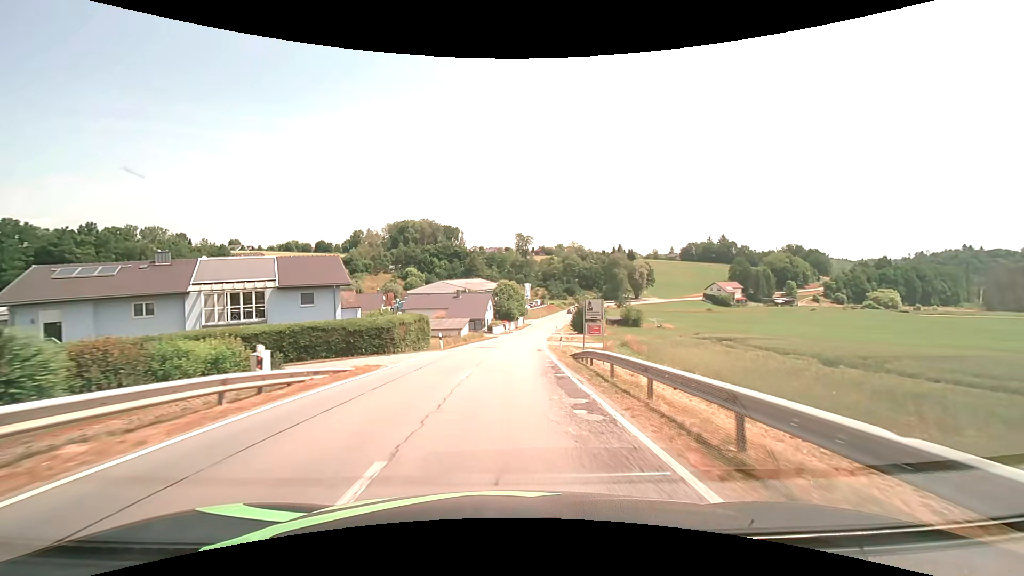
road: tertiary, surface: asphalt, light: Day
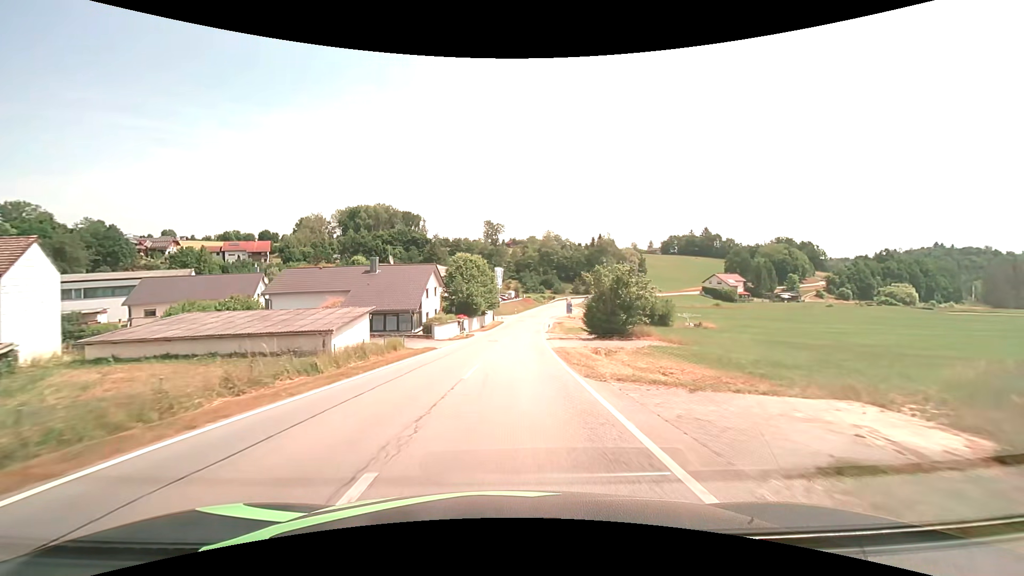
(+1.0, +36.5) m; +4°
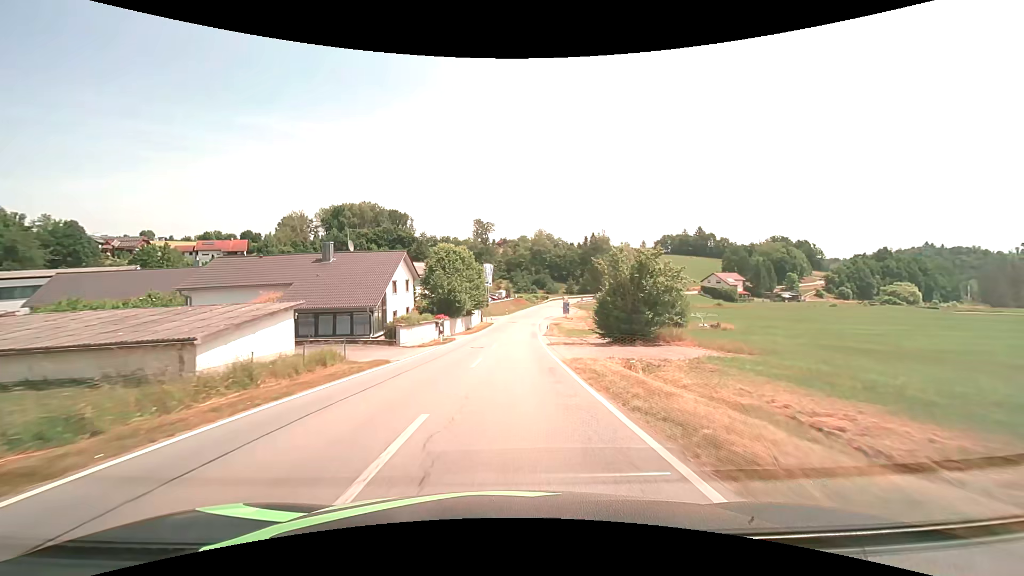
(+0.1, +9.1) m; +1°
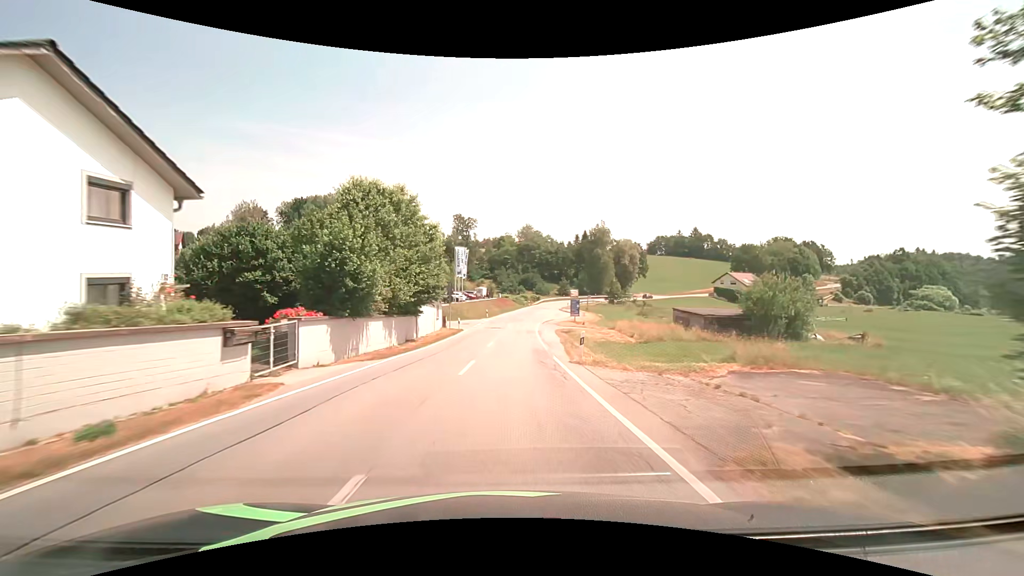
(+0.5, +27.3) m; +2°
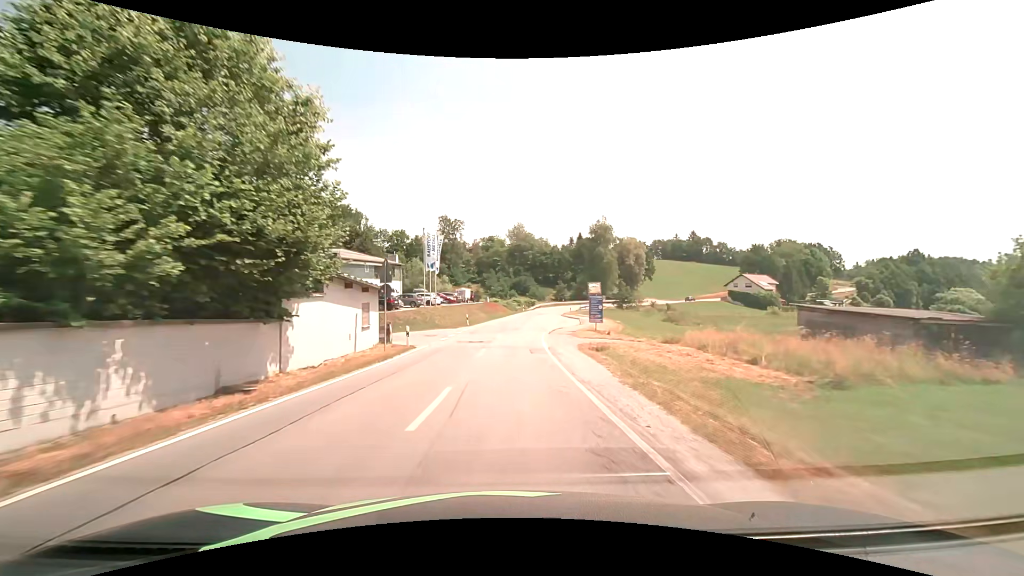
(+0.2, +18.2) m; +1°
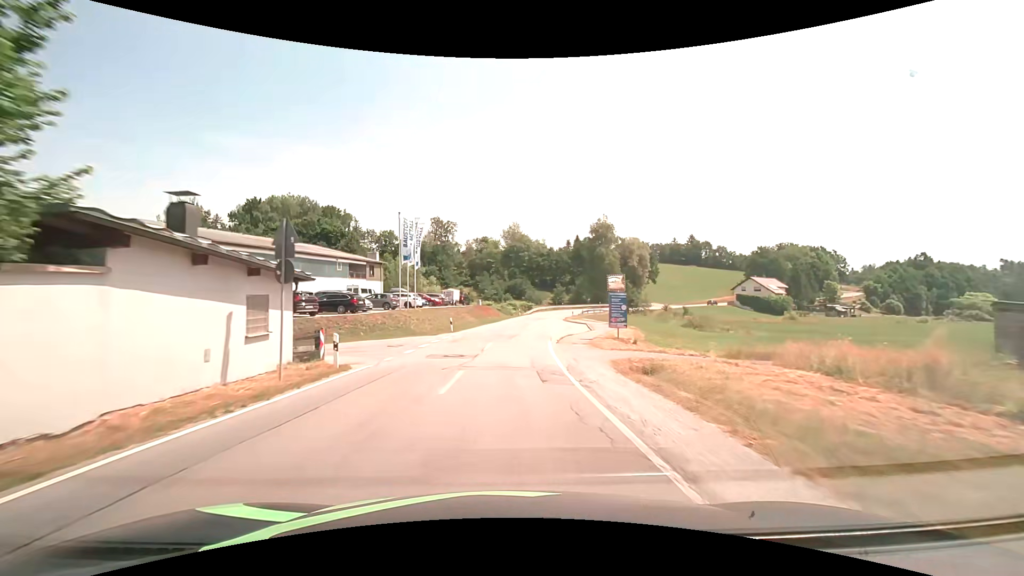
(0.0, +9.1) m; +1°
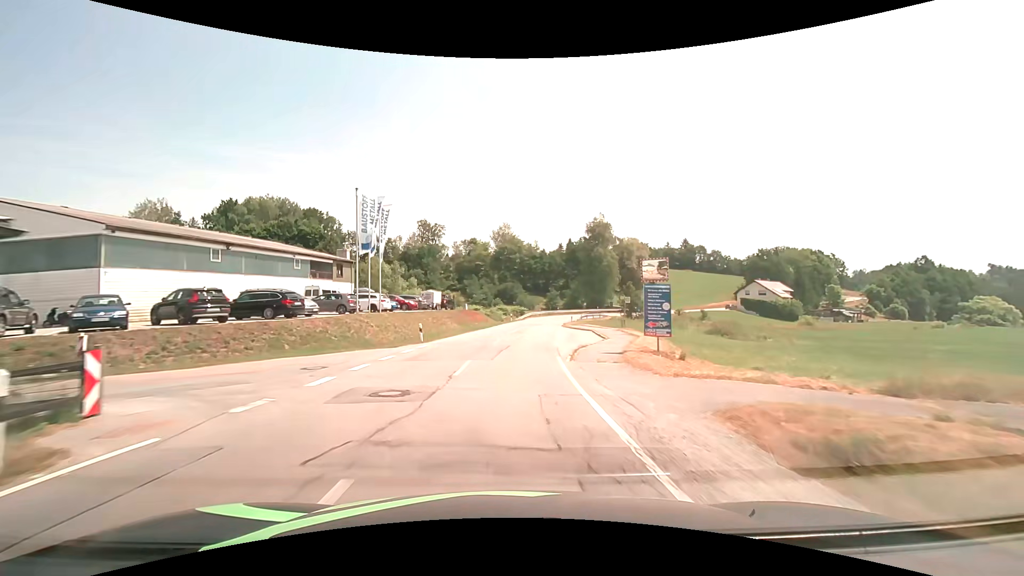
(+0.1, +9.1) m; +1°
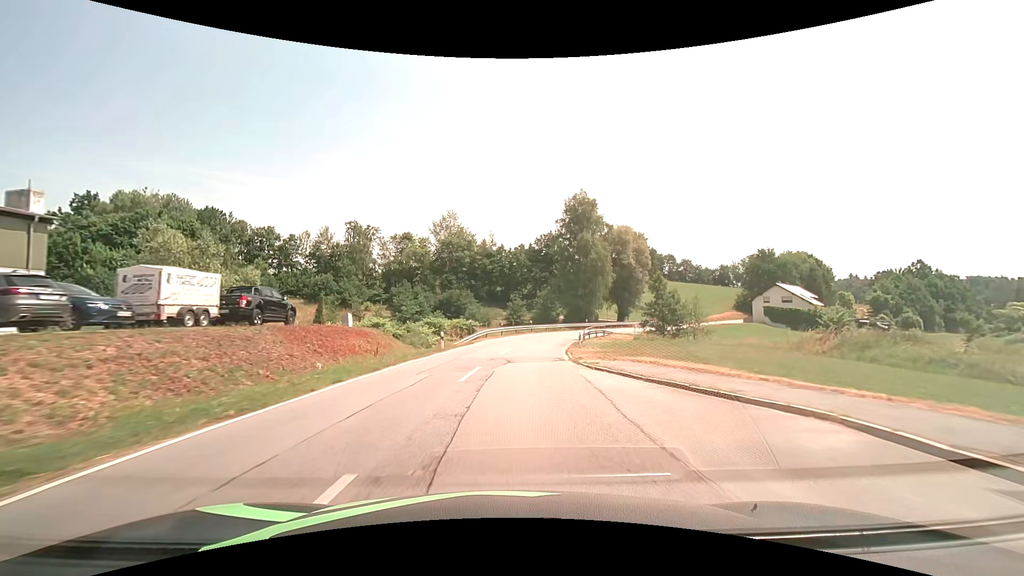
(+1.4, +36.2) m; +5°
